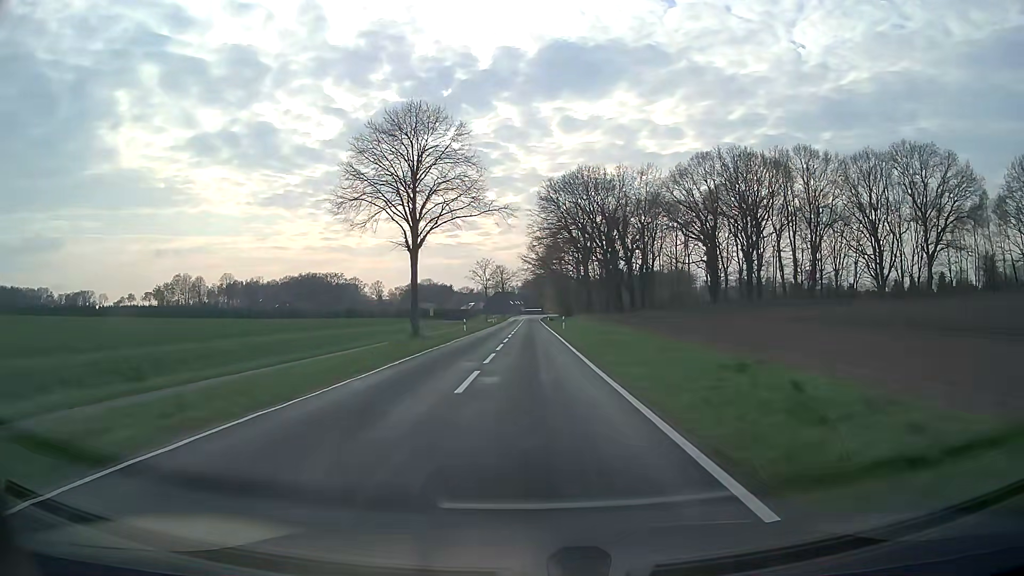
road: tertiary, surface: asphalt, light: Day
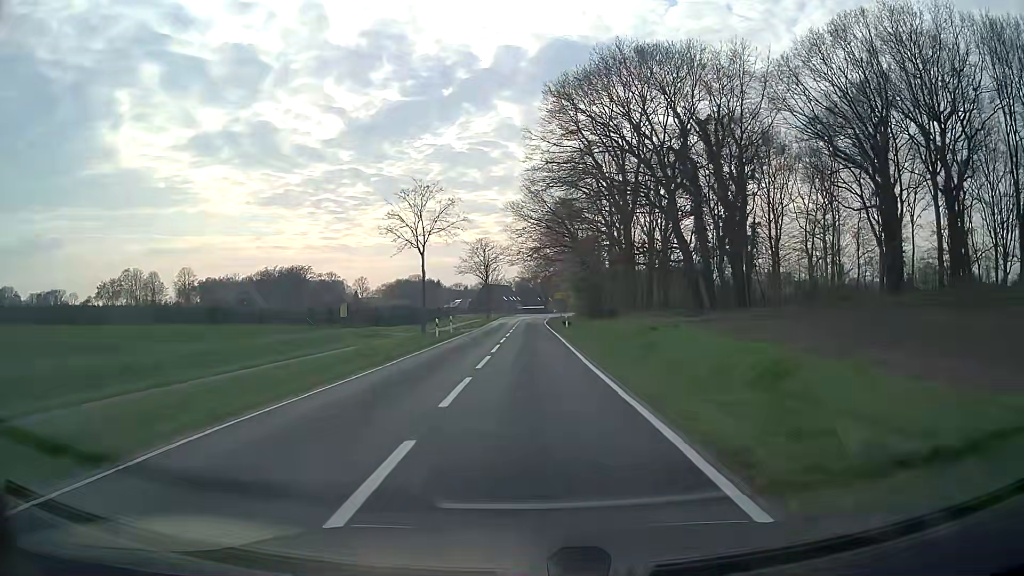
(-0.1, +53.1) m; 0°
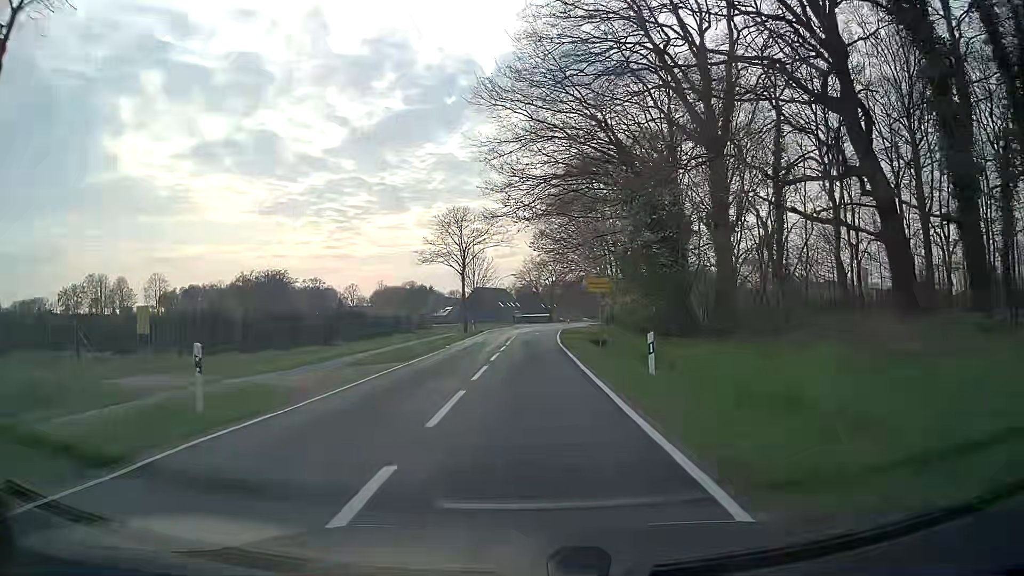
(+0.1, +33.2) m; 0°
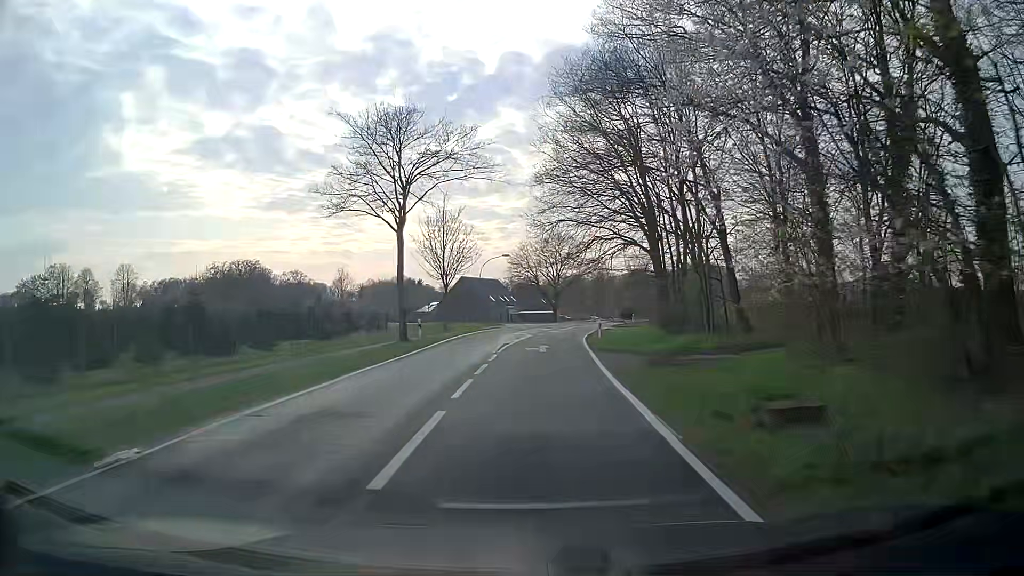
(0.0, +29.2) m; 0°
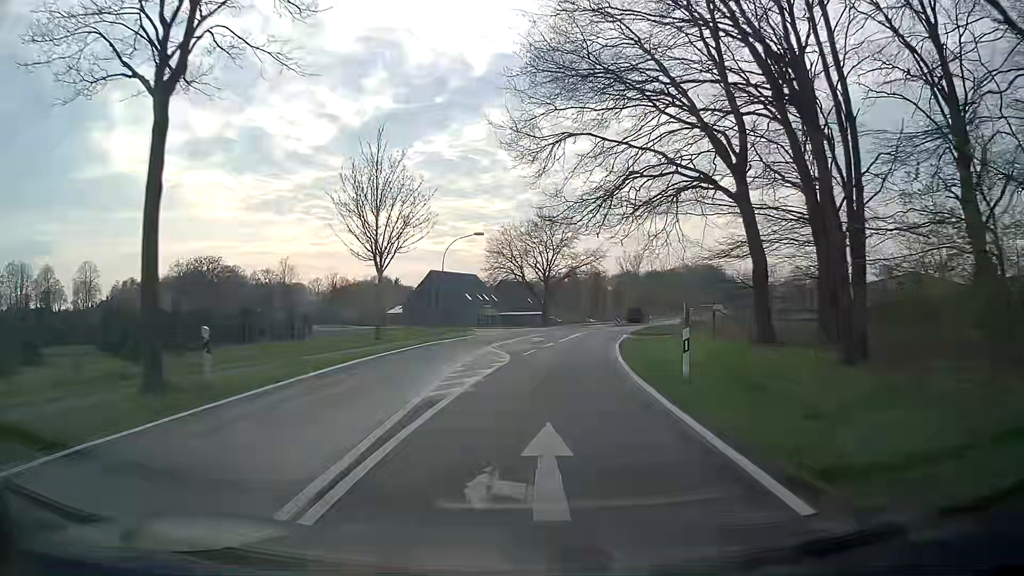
(+0.3, +21.1) m; +1°
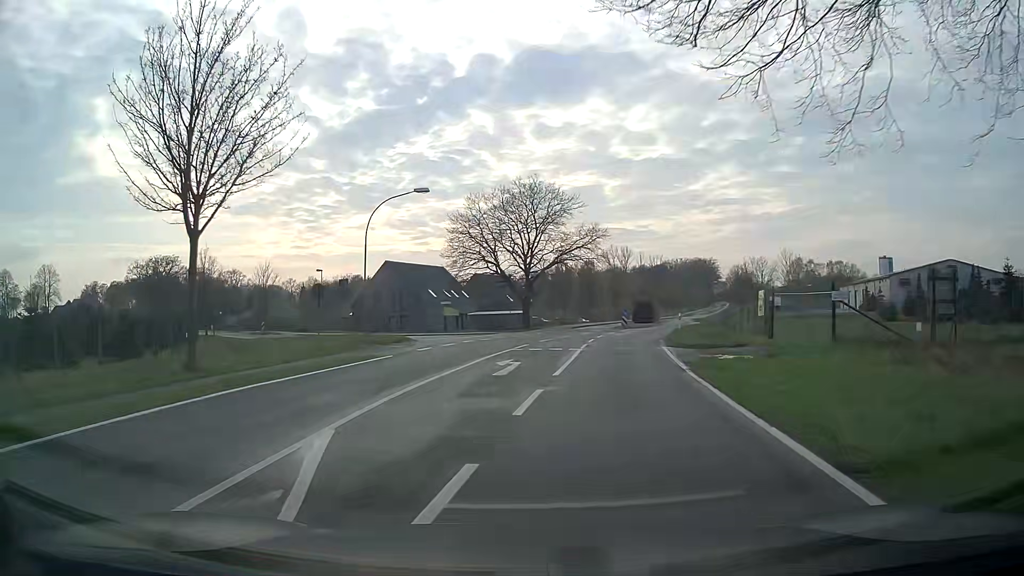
(+0.7, +19.3) m; +3°
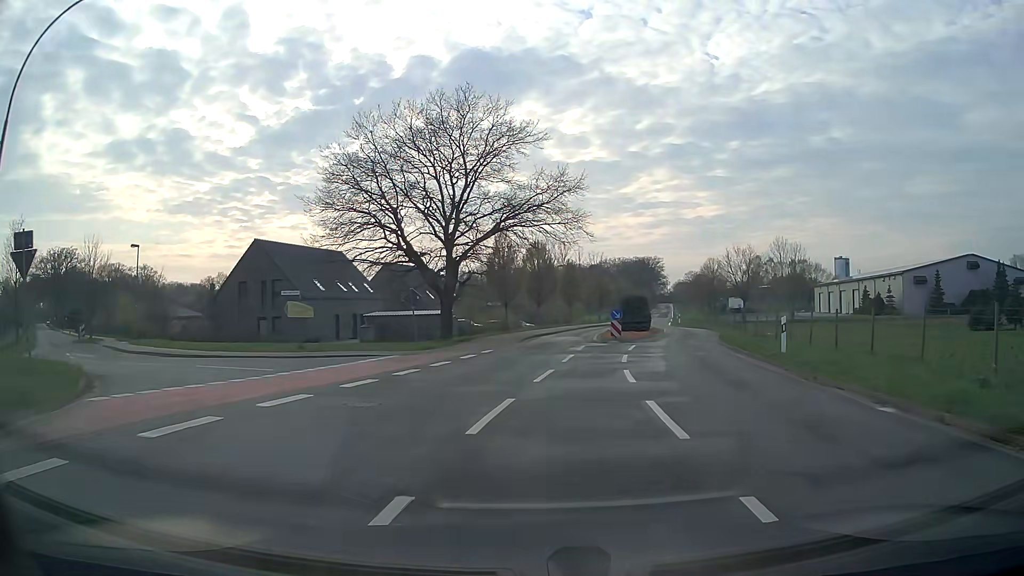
(-0.3, +23.9) m; +5°
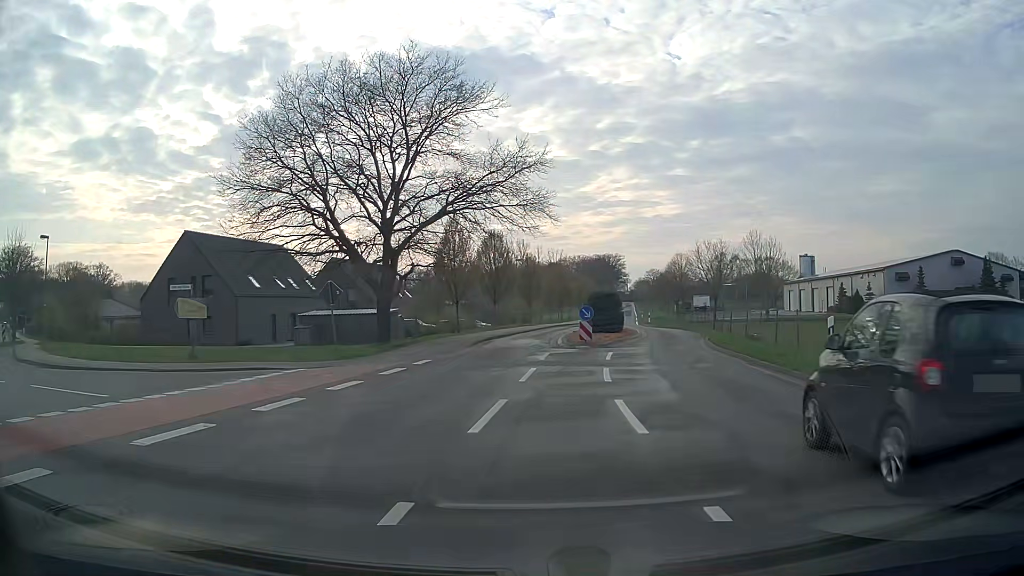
(+0.2, +5.6) m; +4°
(-2, +10) (-11, +14) (-19, +19) (-27, +25) (-35, +31) (-43, +37) (-50, +45) (-57, +52) (-64, +59) (-71, +66) m
